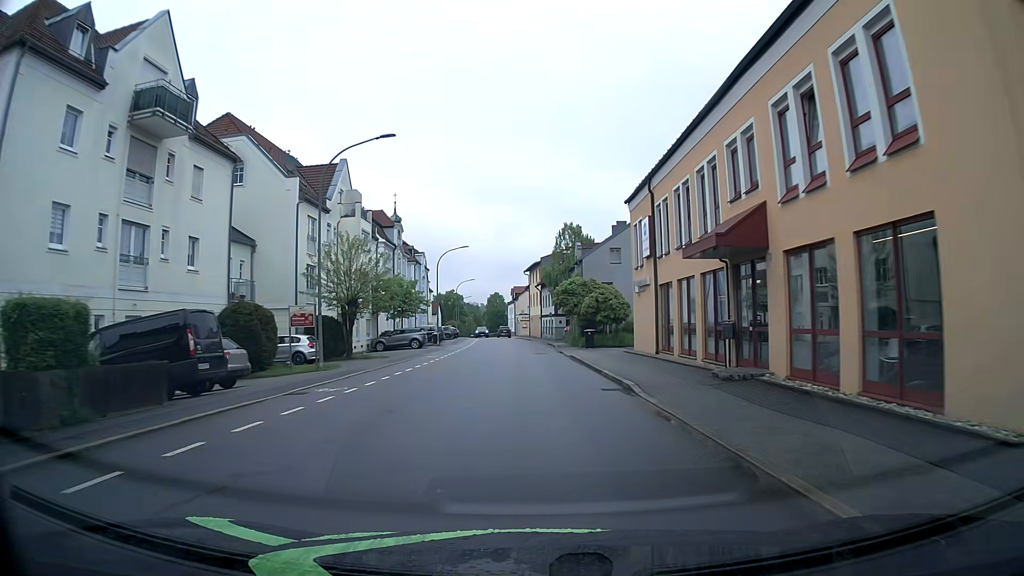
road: tertiary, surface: asphalt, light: Day
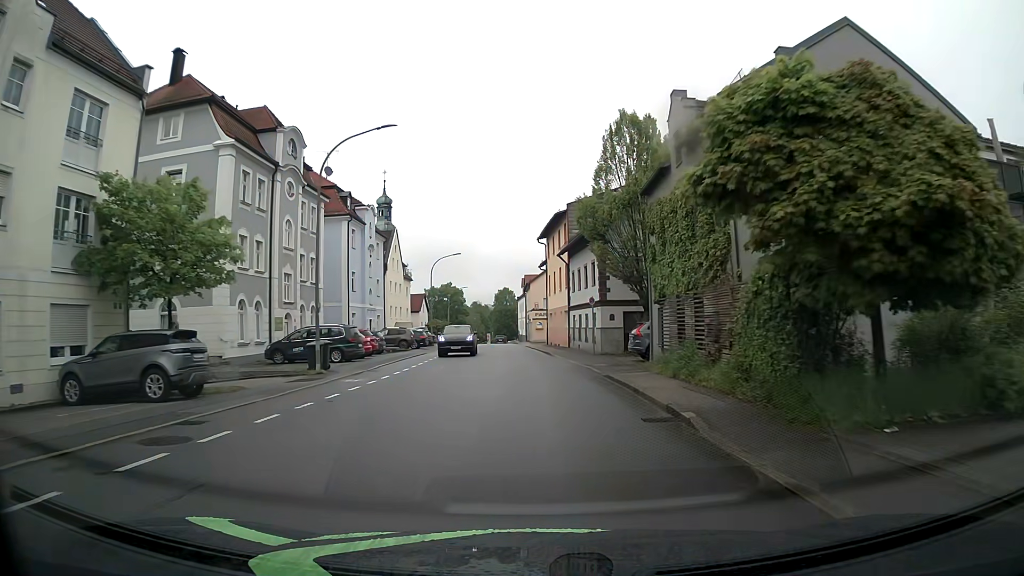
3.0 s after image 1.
(-0.5, +37.5) m; -1°
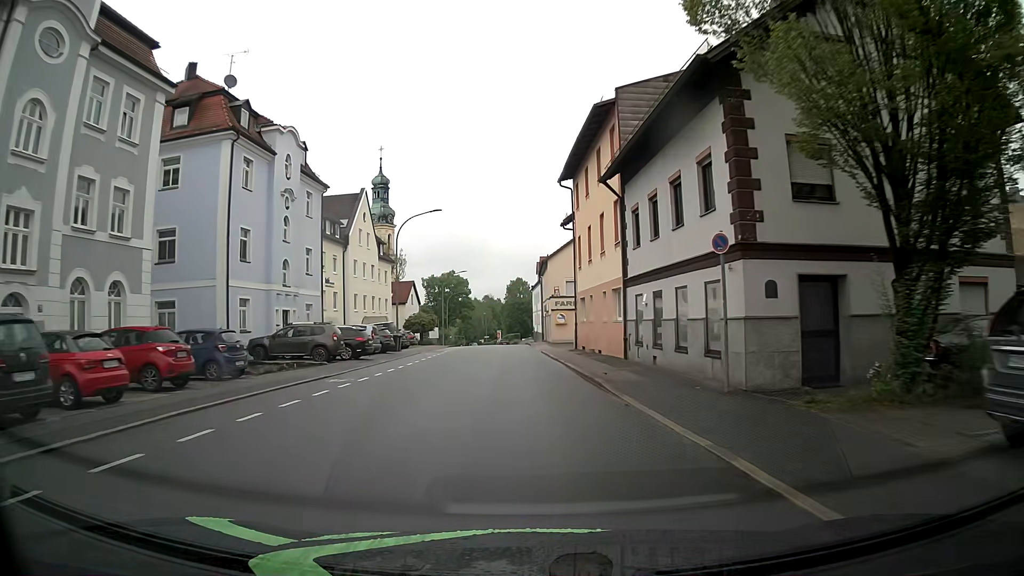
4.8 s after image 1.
(-0.3, +22.7) m; -1°
(0, +10) (-1, +20) (-1, +30) (-2, +40) (-2, +50) (-3, +60) (-3, +70) (-4, +80) (-5, +90) (-5, +100) m
